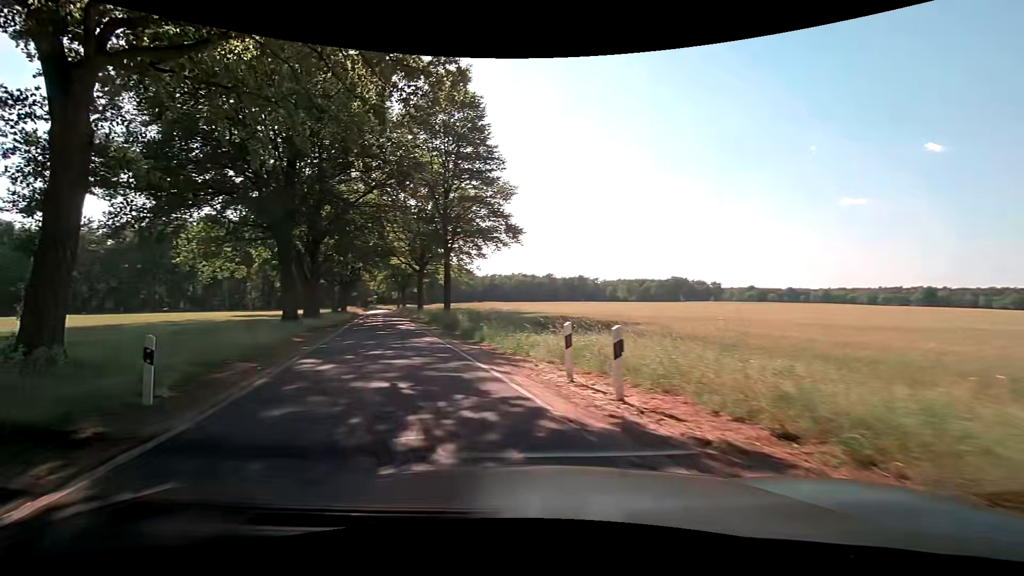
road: tertiary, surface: asphalt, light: Day
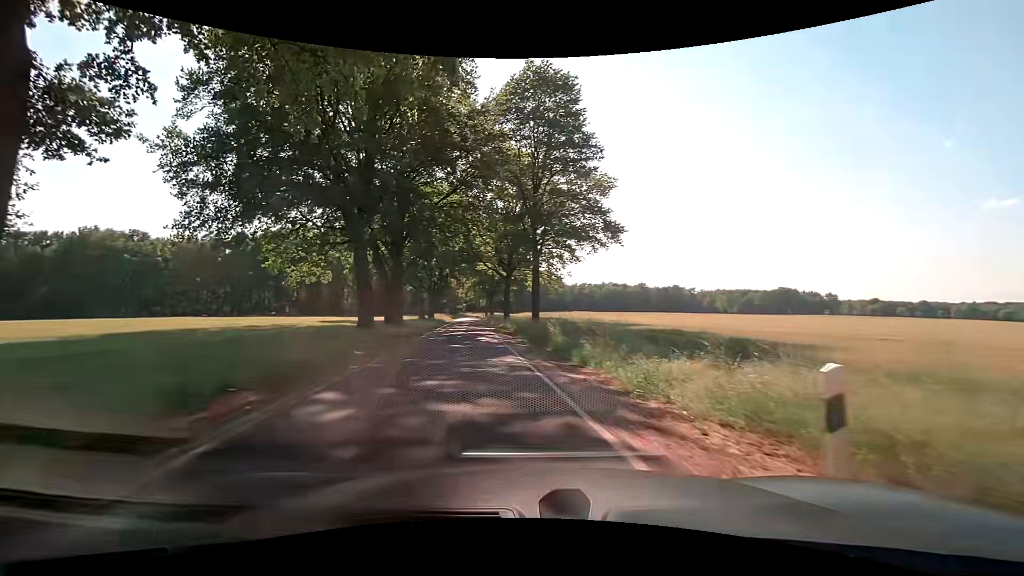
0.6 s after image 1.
(-0.5, +5.2) m; -11°
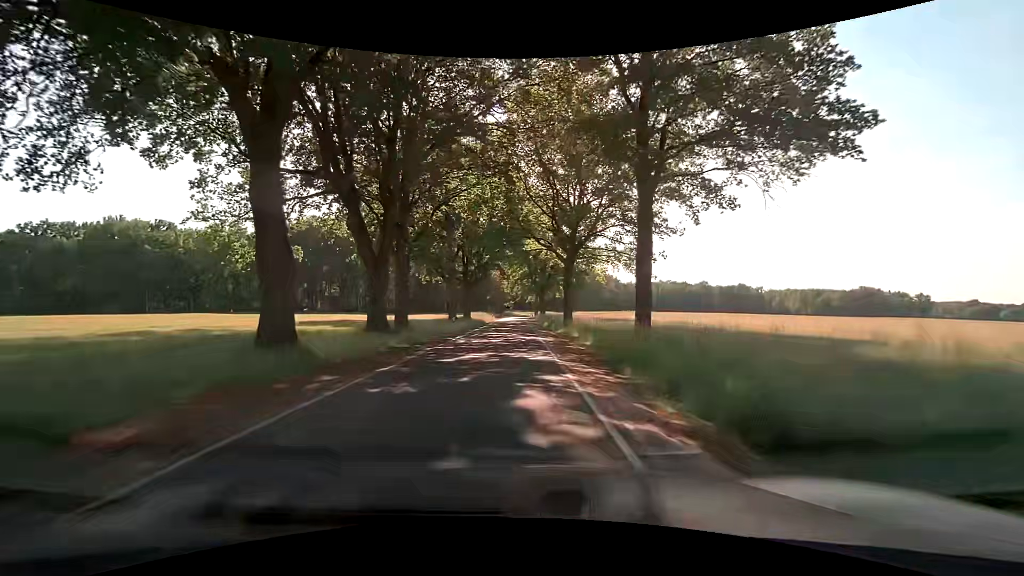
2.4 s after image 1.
(-1.3, +19.4) m; -5°
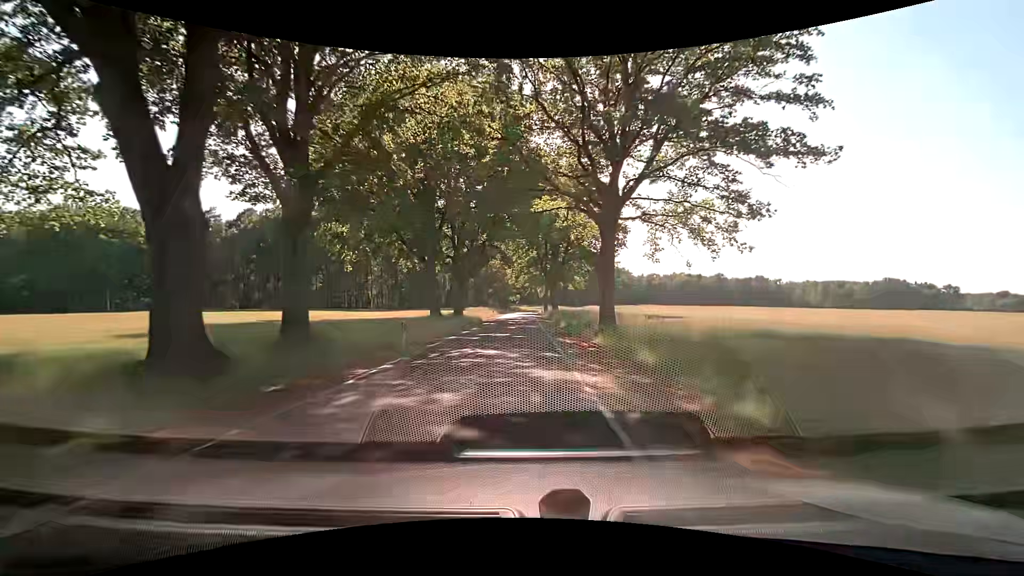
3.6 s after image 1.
(-0.1, +16.2) m; 0°
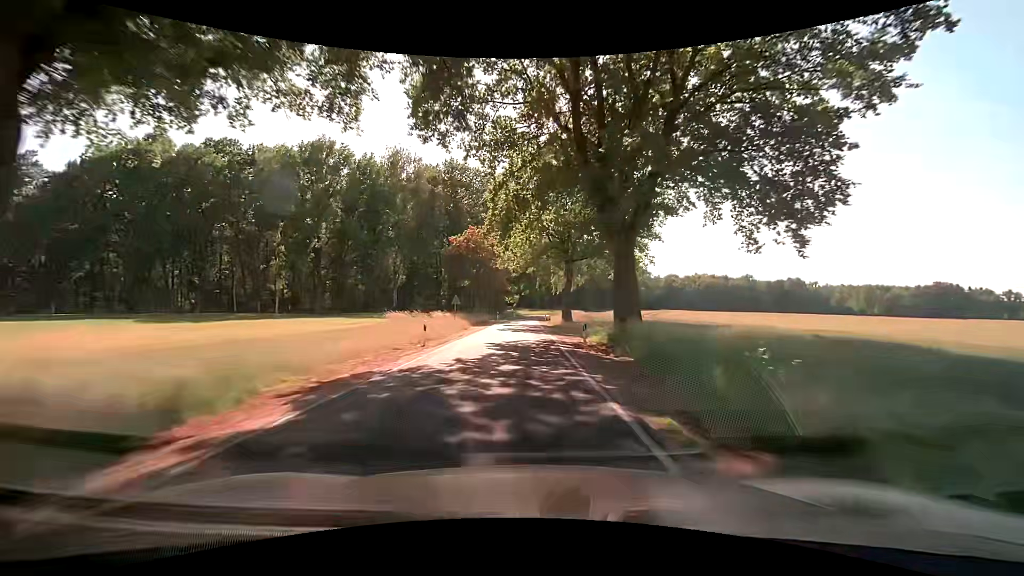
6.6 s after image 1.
(-0.6, +48.2) m; -1°
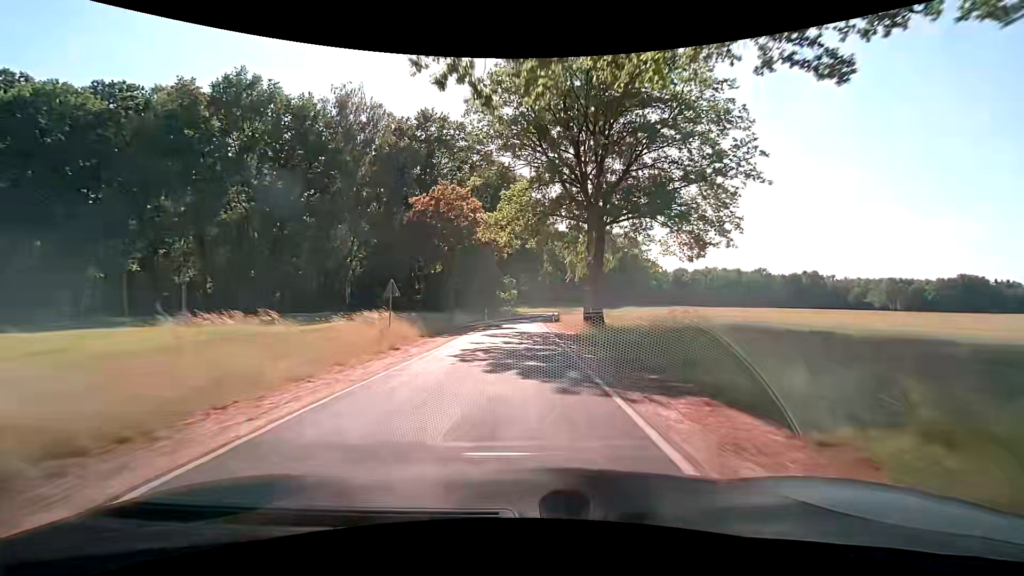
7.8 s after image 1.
(0.0, +20.5) m; 0°
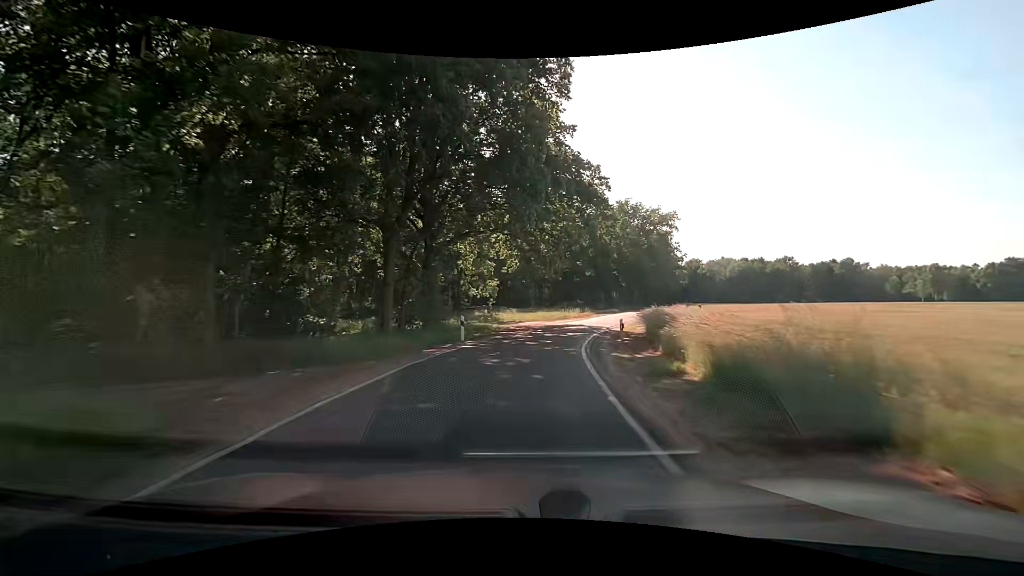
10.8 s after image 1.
(+0.4, +48.9) m; +1°
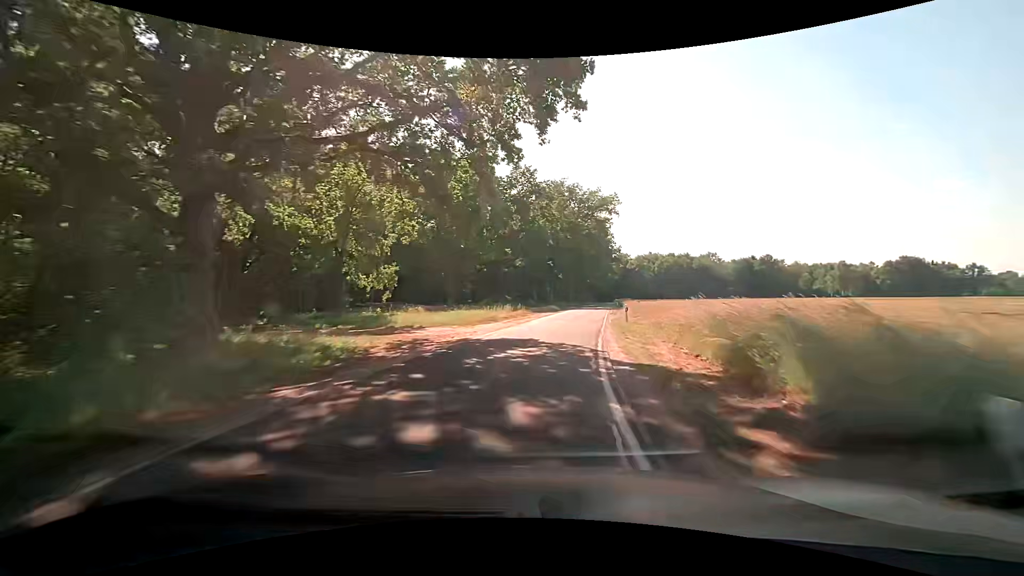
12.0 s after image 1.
(+1.2, +18.7) m; +9°
(0, +10) (+2, +20) (+3, +30) (+5, +40) (+6, +50) (+8, +59) (+10, +69) (+12, +79) (+13, +89) (+15, +99) m
